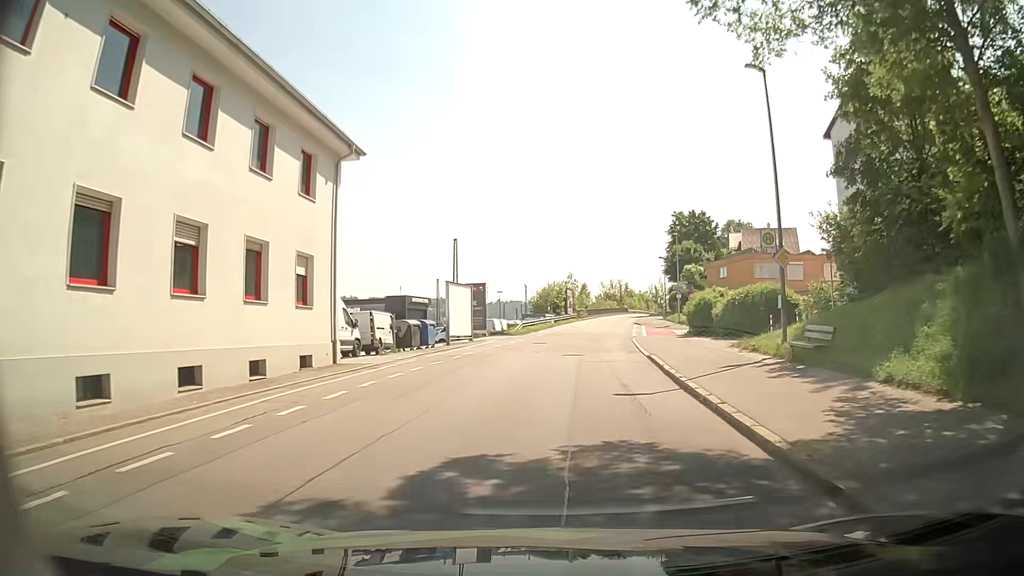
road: residential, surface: asphalt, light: Day
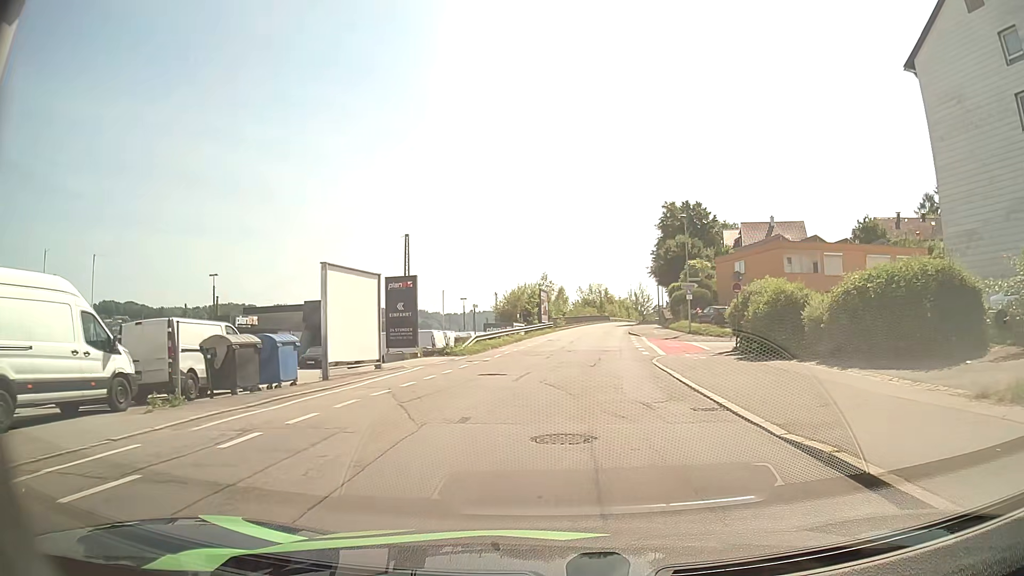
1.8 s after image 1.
(+0.4, +15.1) m; +3°
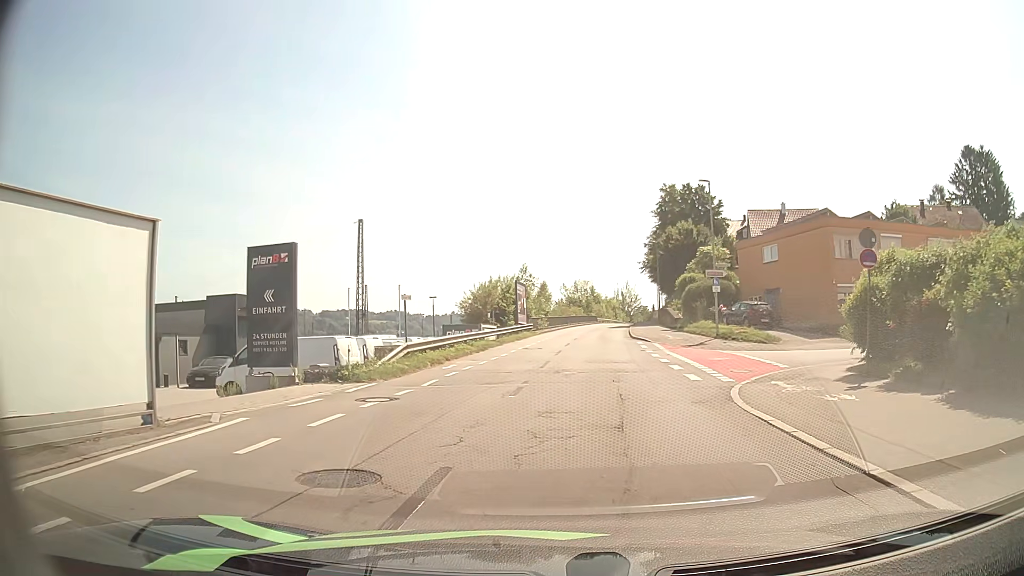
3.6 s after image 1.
(+0.1, +12.1) m; +1°
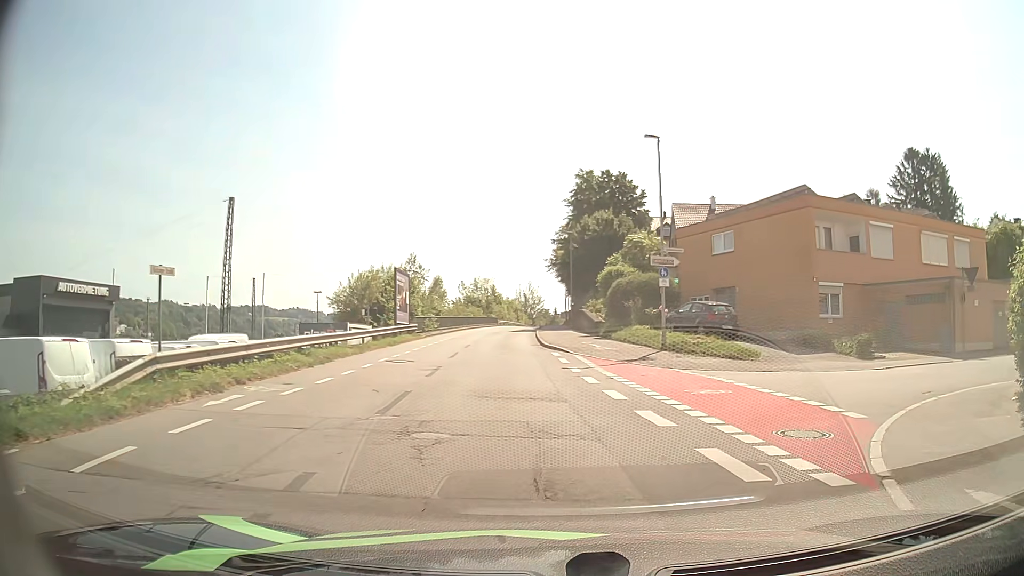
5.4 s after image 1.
(+0.5, +9.5) m; +9°
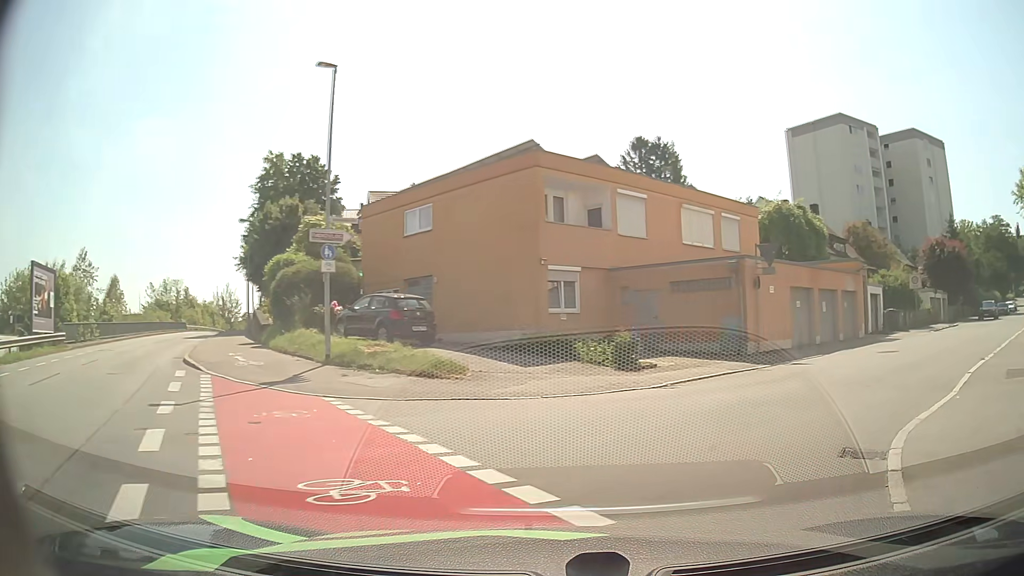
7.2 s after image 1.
(+1.5, +7.4) m; +26°
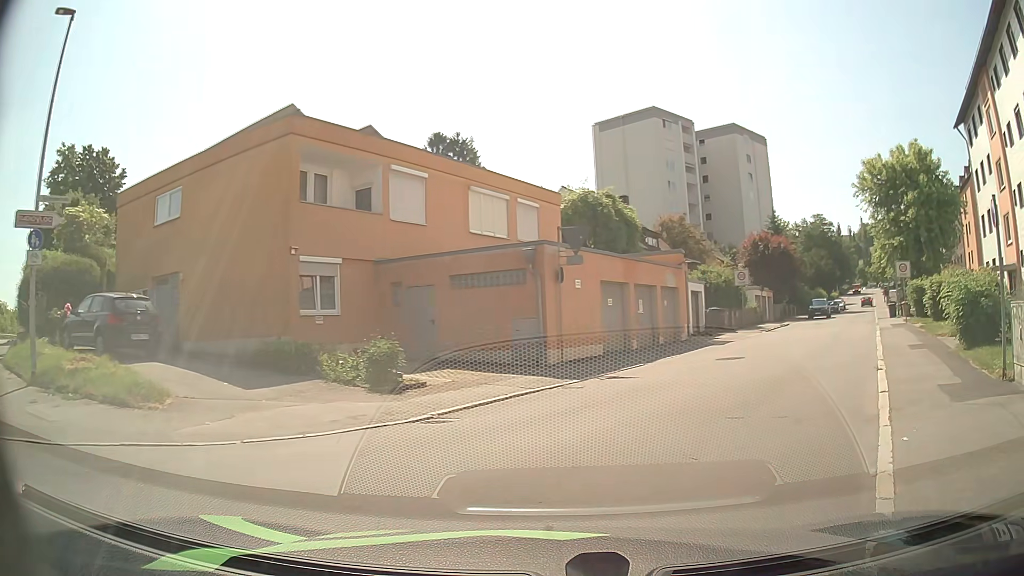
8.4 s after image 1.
(+0.6, +4.3) m; +17°
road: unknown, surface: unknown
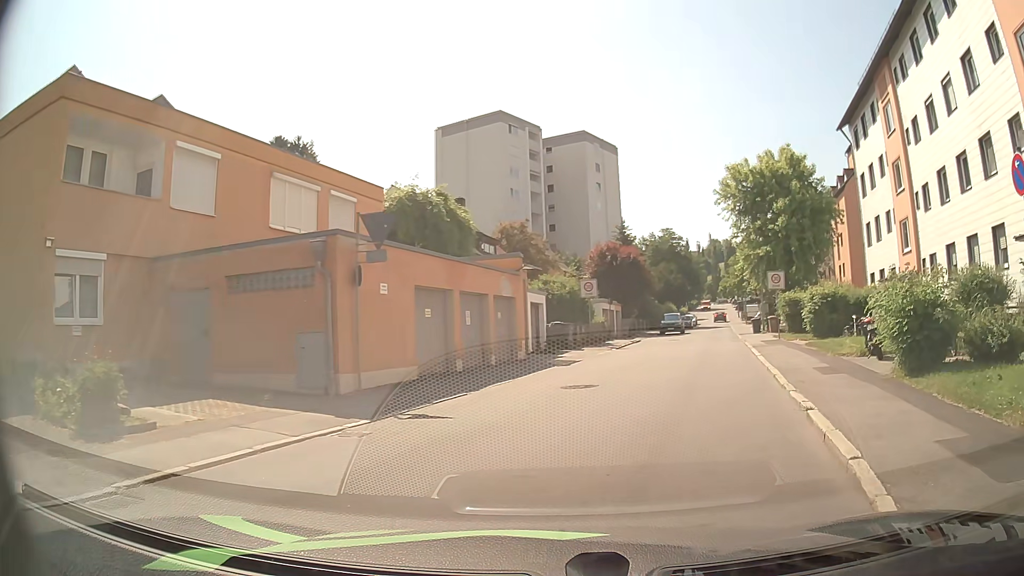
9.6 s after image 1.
(+0.4, +4.2) m; +13°
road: residential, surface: asphalt
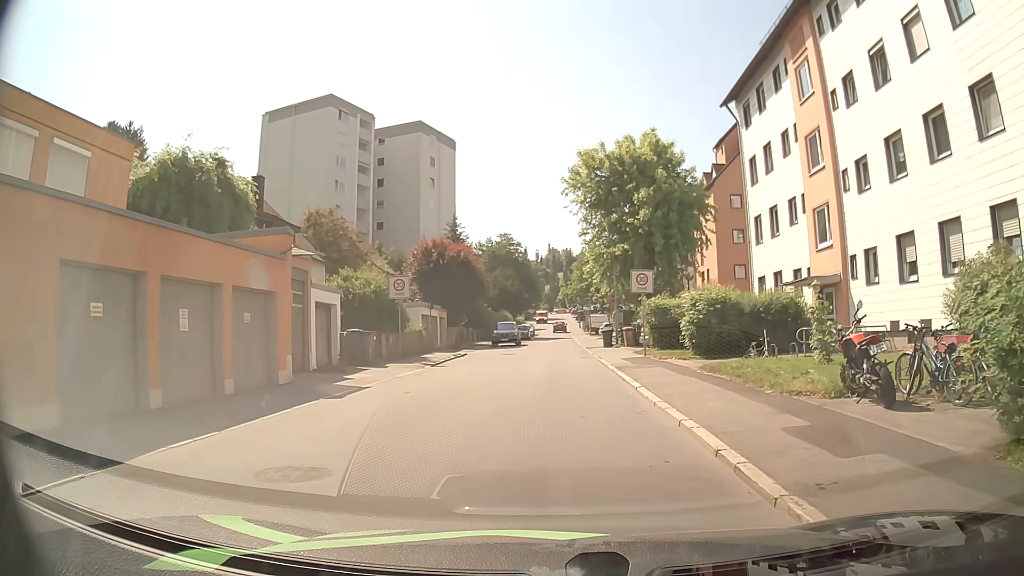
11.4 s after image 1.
(+1.0, +7.6) m; +14°
(0, +10) (0, +20) (0, +30) (+1, +40) (+1, +50) (+1, +60) (+1, +70) (+1, +80) (+1, +90) (+1, +100) m
